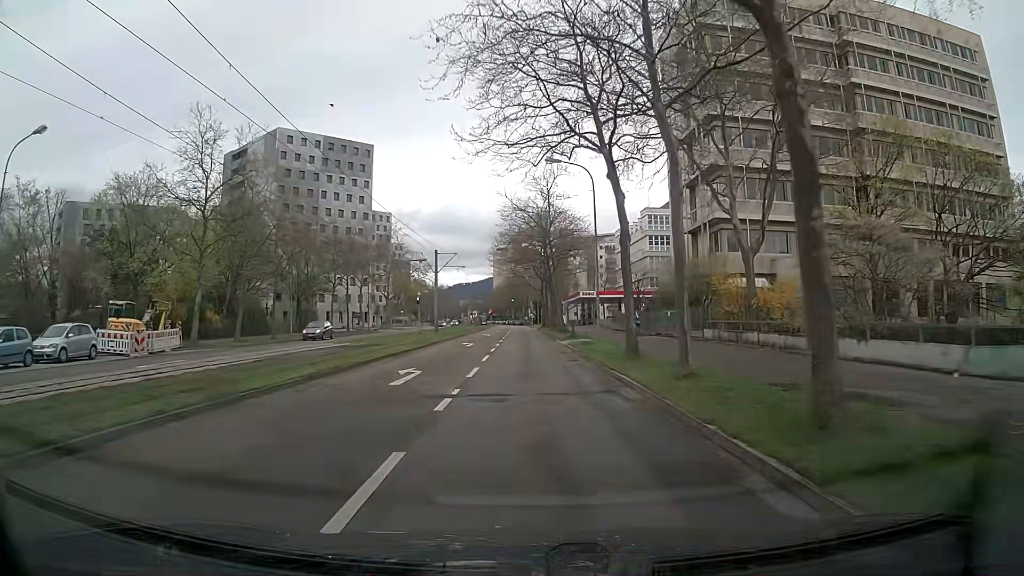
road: tertiary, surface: asphalt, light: Day
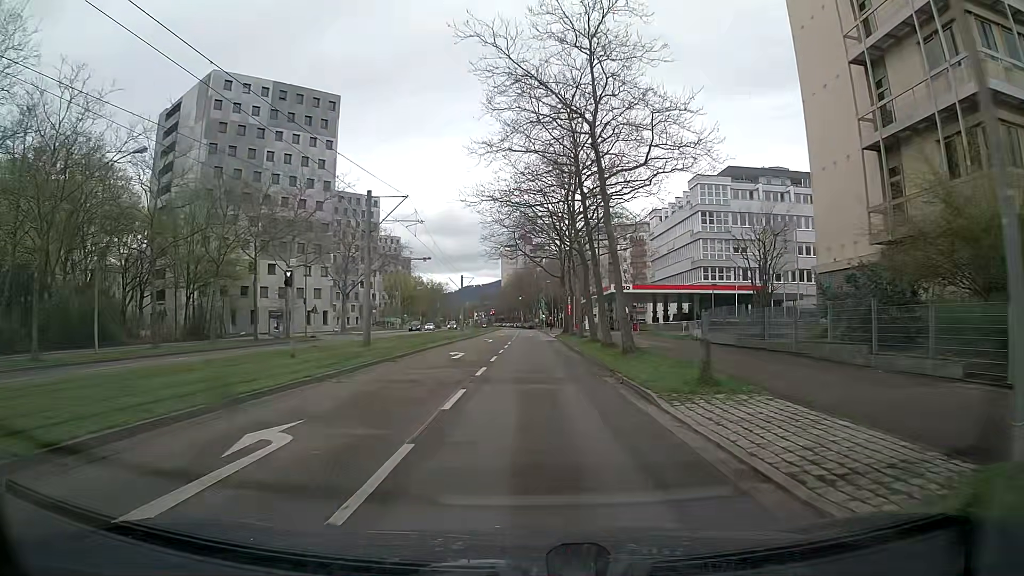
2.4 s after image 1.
(-0.4, +29.3) m; -1°
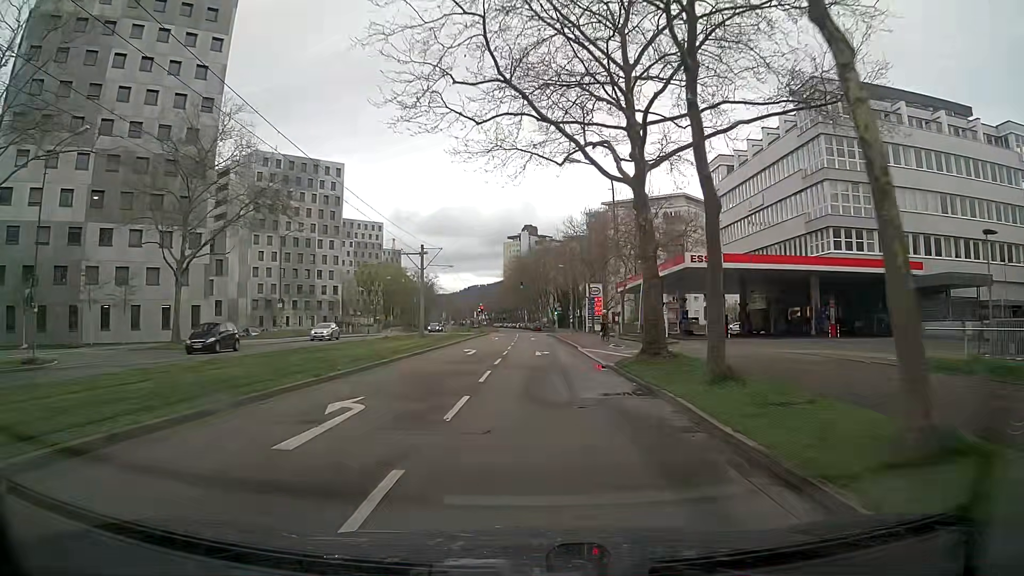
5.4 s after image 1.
(-0.2, +37.3) m; -1°
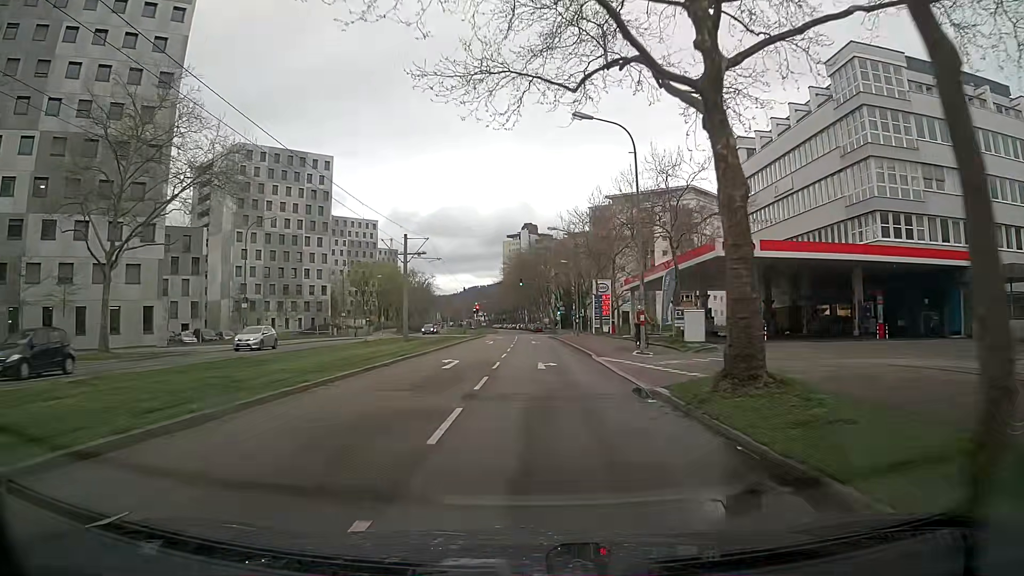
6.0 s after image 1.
(0.0, +7.5) m; +1°
